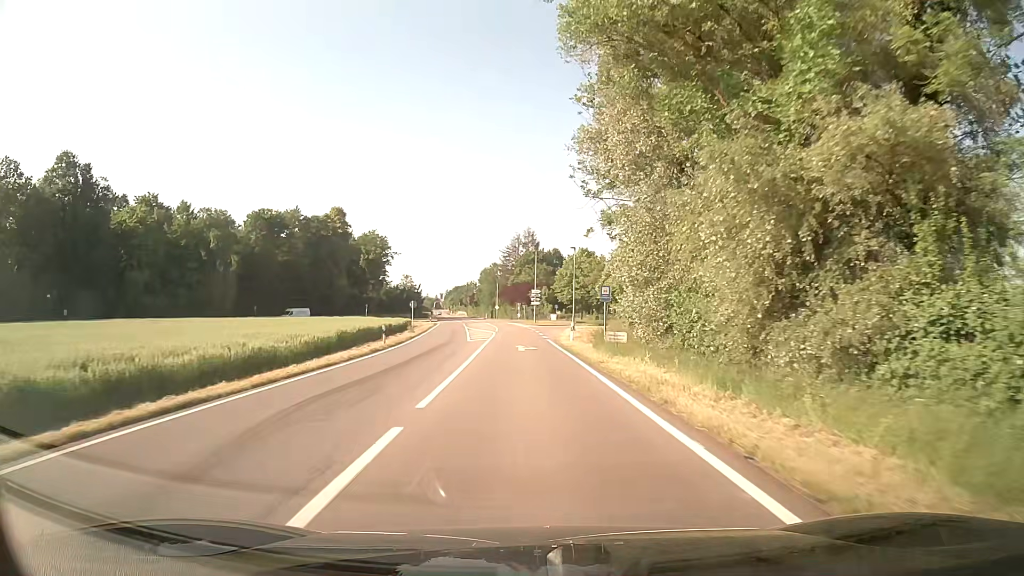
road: secondary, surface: asphalt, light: Day
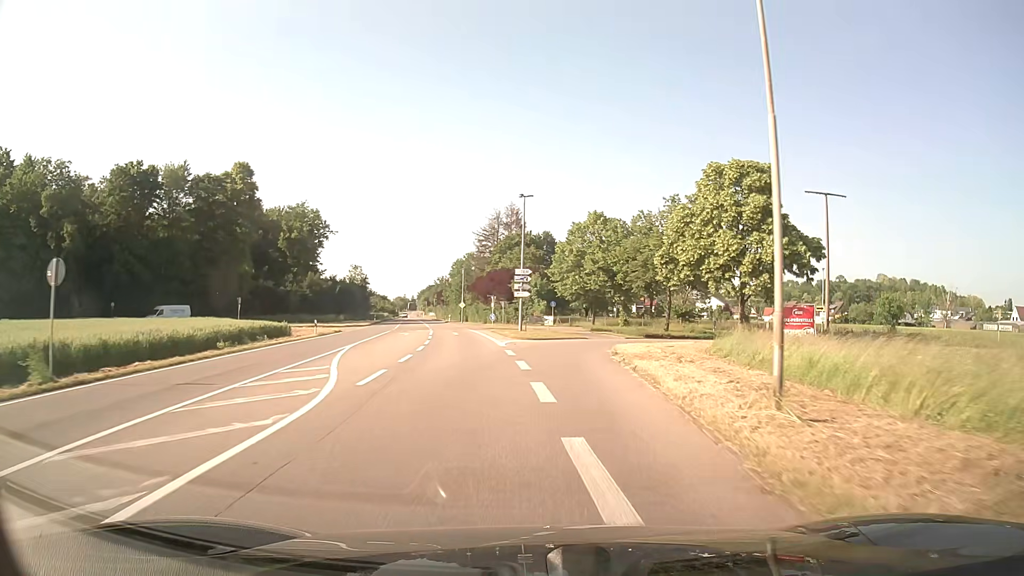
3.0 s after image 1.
(+0.1, +43.2) m; +2°
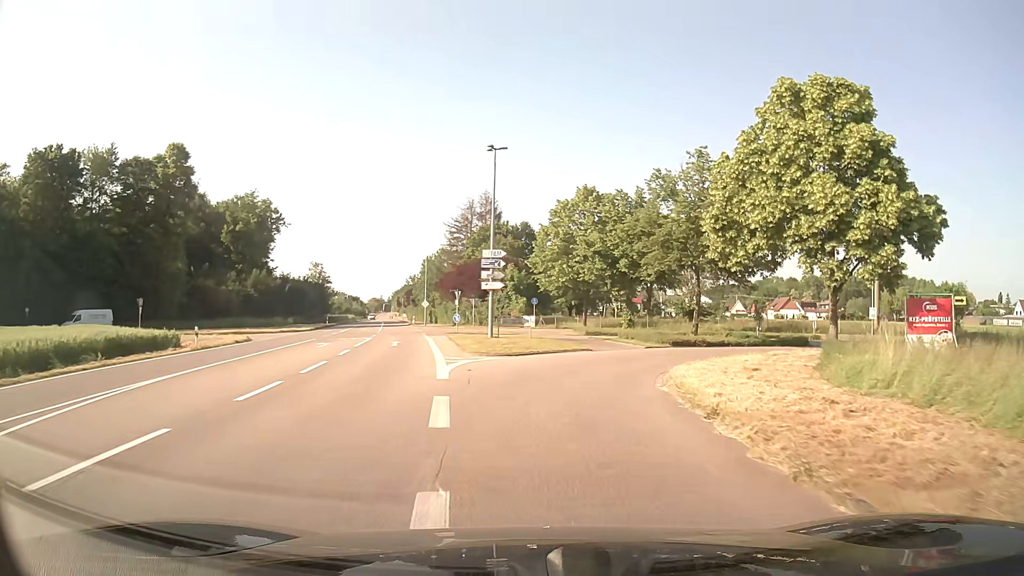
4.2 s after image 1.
(+0.2, +14.2) m; +2°
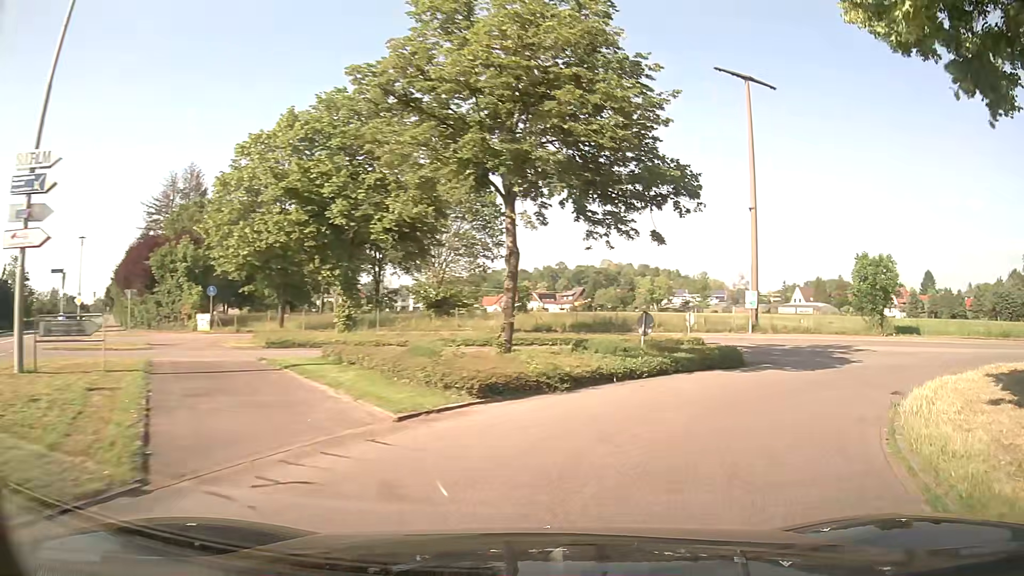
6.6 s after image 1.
(+2.4, +21.1) m; +22°
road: unclassified
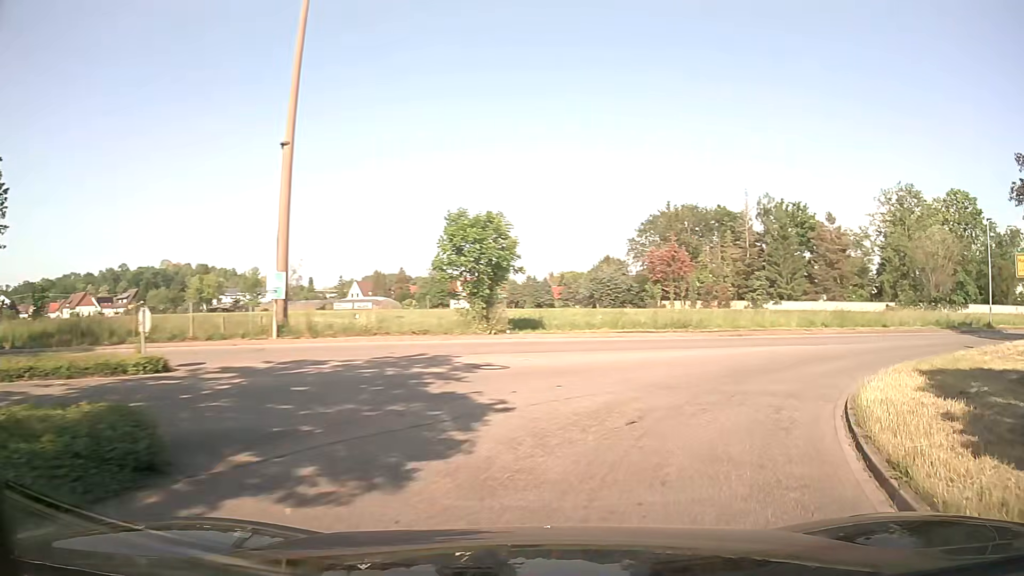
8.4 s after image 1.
(+4.0, +12.1) m; +38°
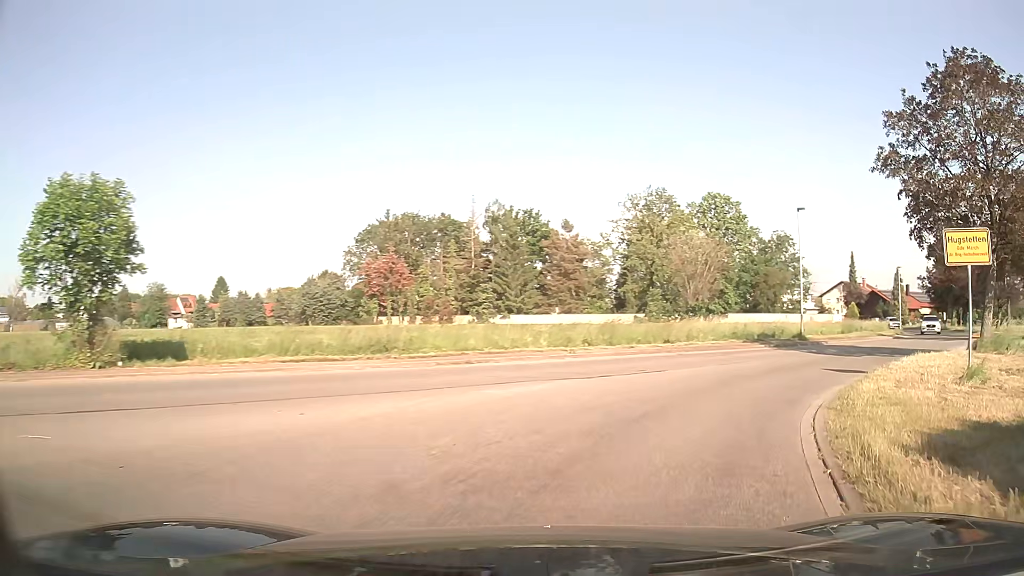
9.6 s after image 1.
(+1.7, +8.6) m; +22°
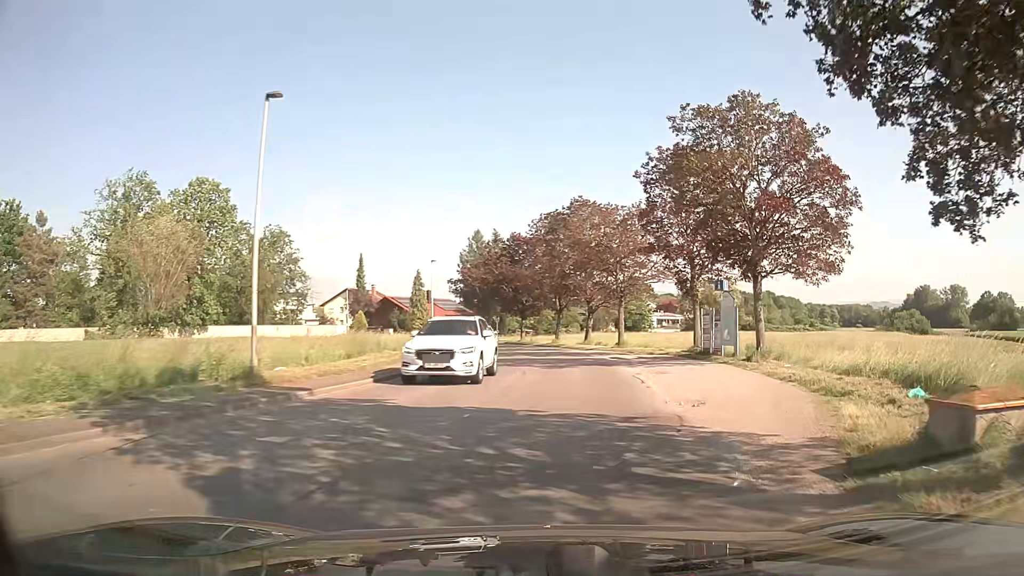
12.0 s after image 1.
(+7.4, +17.1) m; +43°
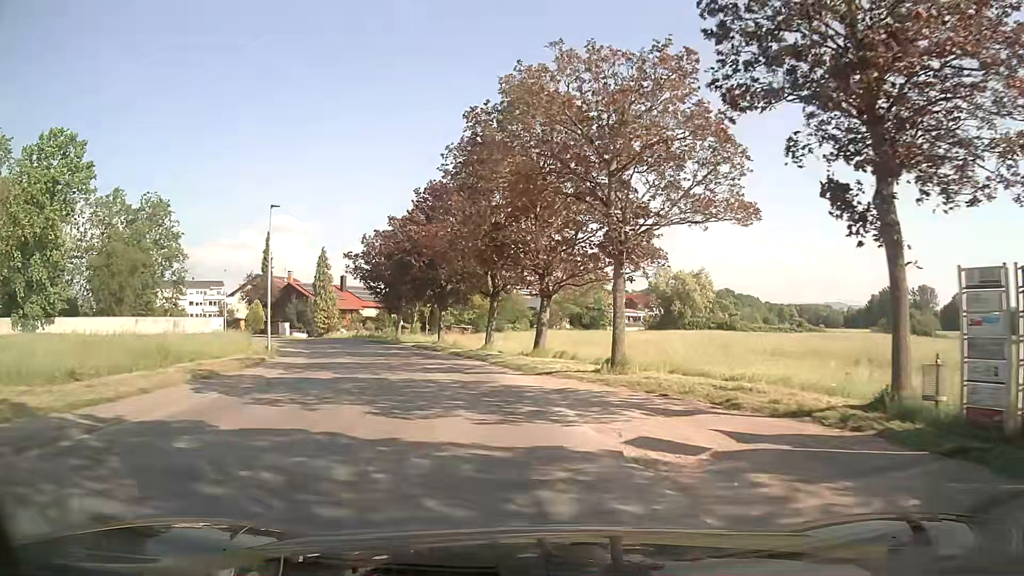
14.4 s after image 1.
(+1.7, +21.8) m; +4°
(0, +10) (-2, +20) (-4, +30) (-8, +39) (-12, +48) (-17, +56) (-24, +64) (-30, +72) (-37, +79) (-44, +86) m
